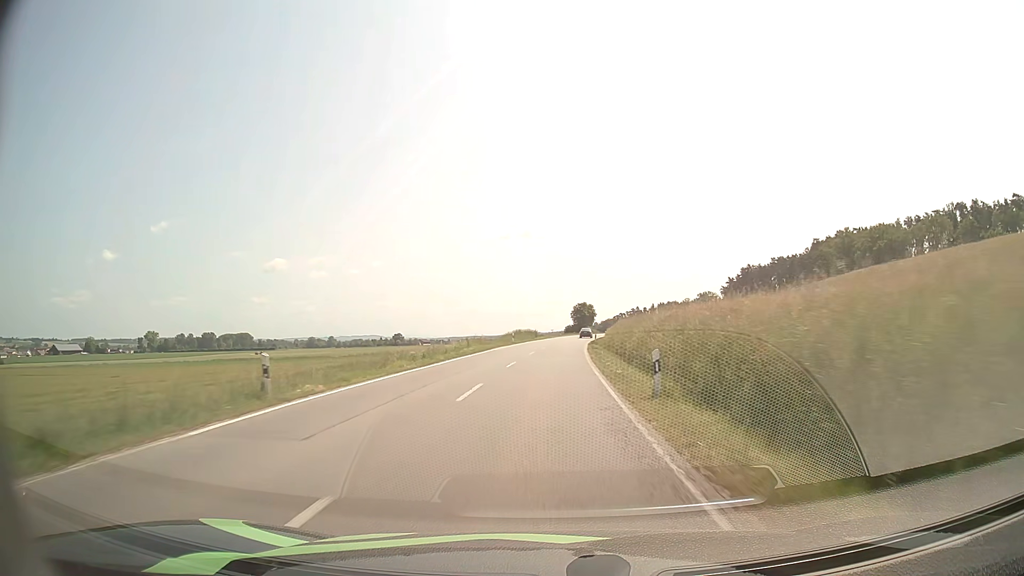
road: secondary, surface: asphalt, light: Day
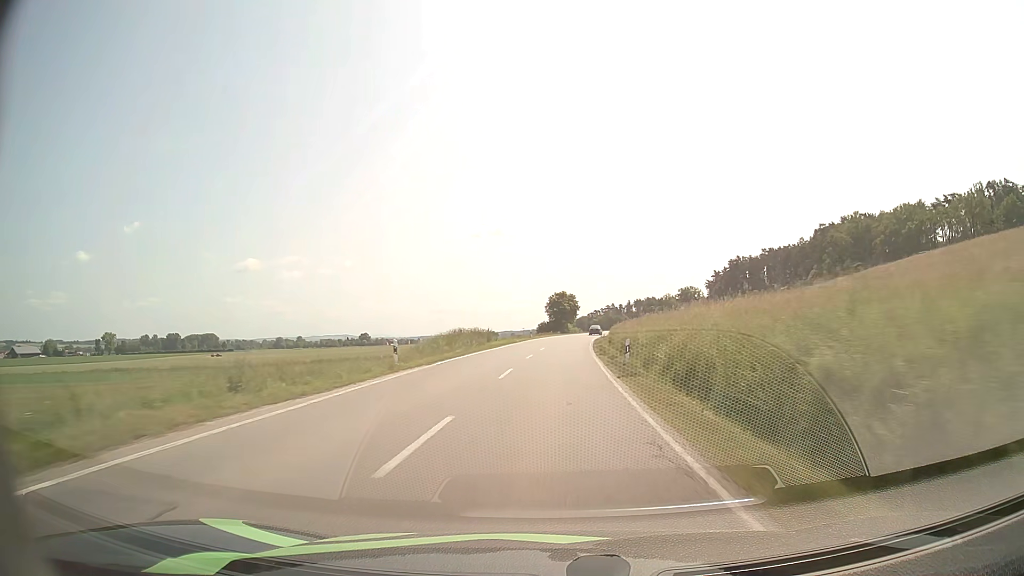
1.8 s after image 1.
(+0.8, +40.3) m; +2°
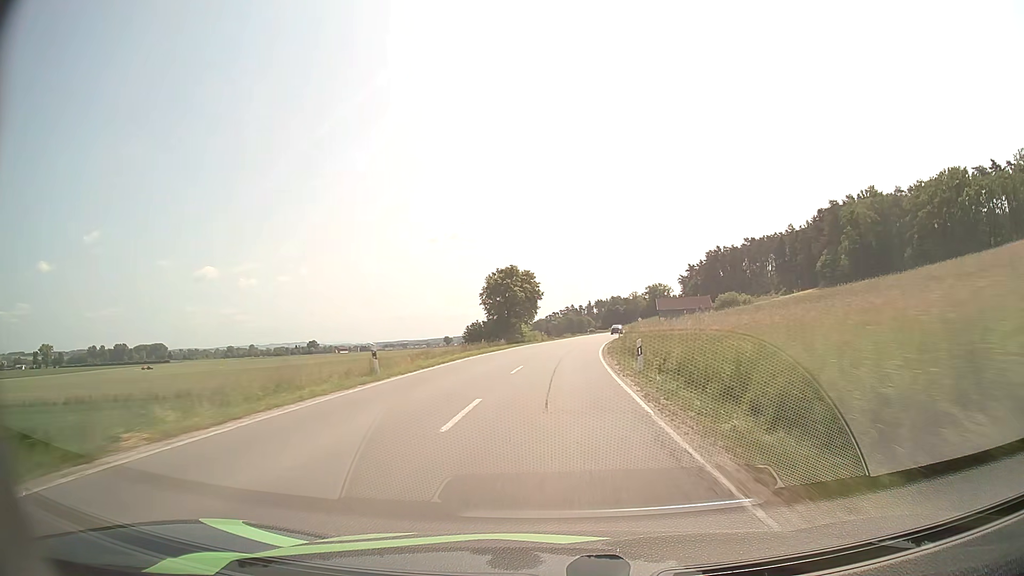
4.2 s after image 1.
(+1.7, +53.9) m; +4°
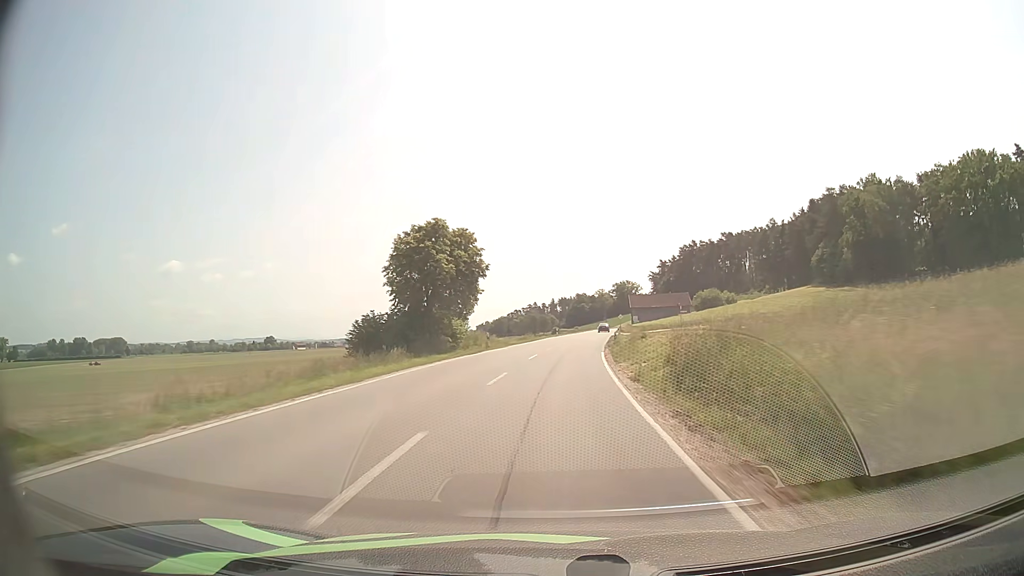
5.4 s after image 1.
(+0.7, +27.1) m; +3°
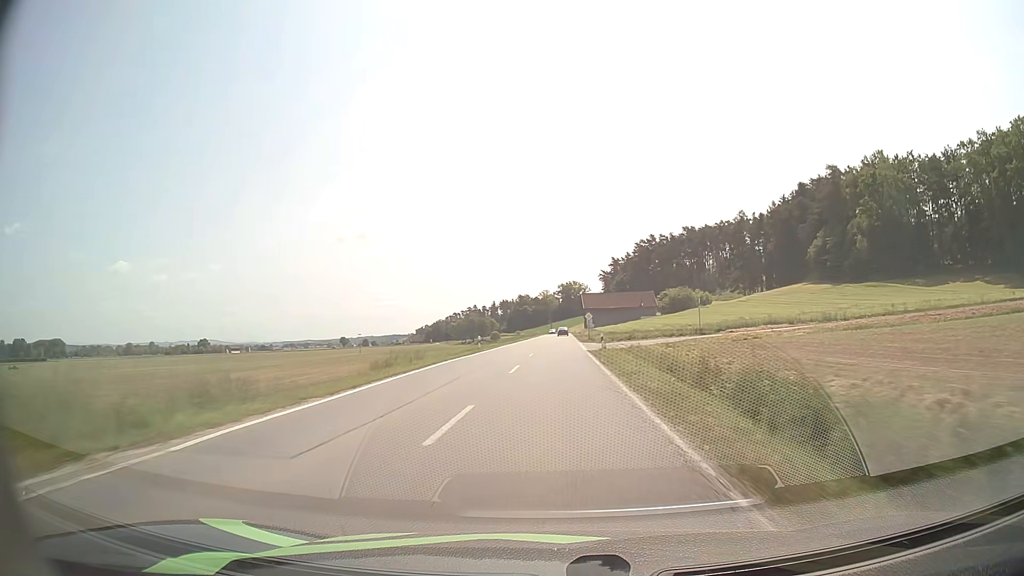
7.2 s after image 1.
(+1.7, +41.1) m; +5°
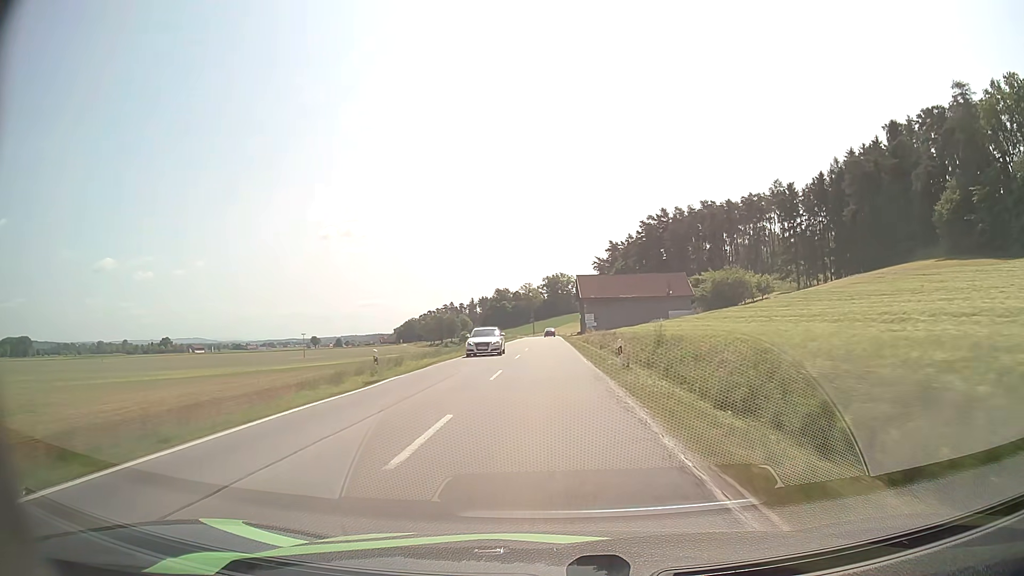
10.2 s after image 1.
(+1.5, +70.4) m; +1°
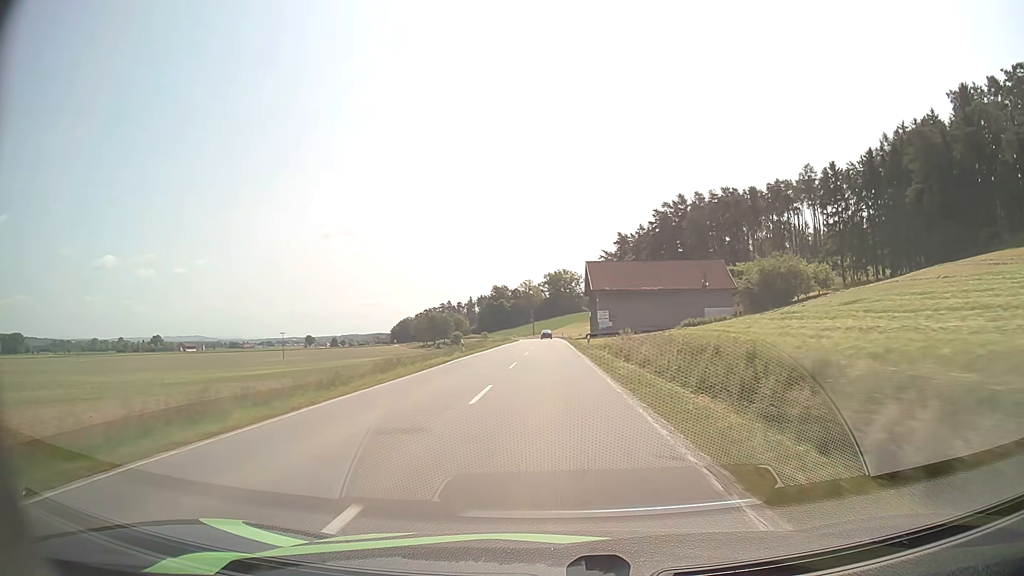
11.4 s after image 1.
(0.0, +28.8) m; 0°
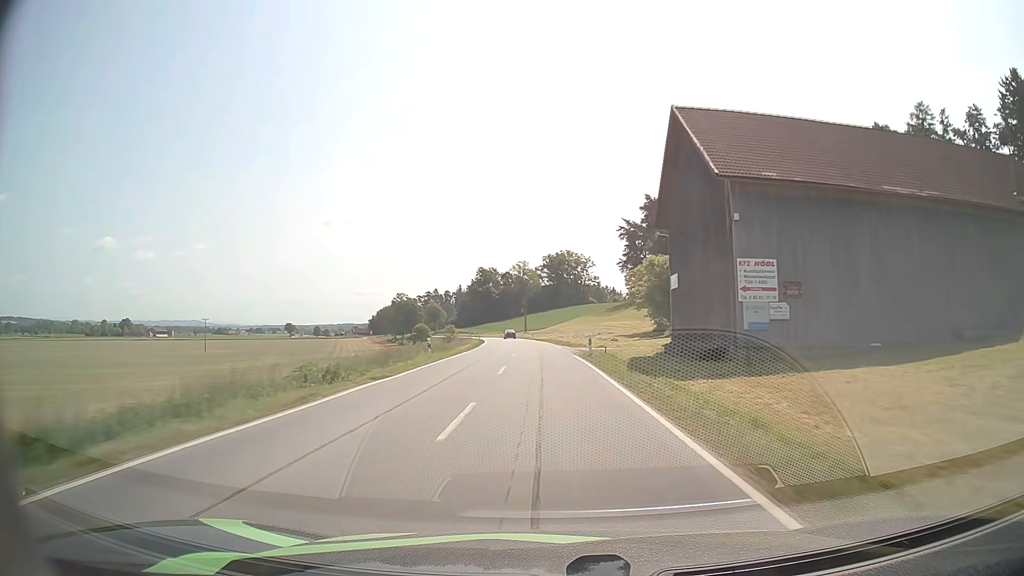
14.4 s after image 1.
(-0.1, +72.7) m; 0°
(0, +10) (0, +20) (0, +30) (0, +40) (-1, +50) (-1, +60) (-2, +70) (-3, +80) (-4, +90) (-5, +100) m
